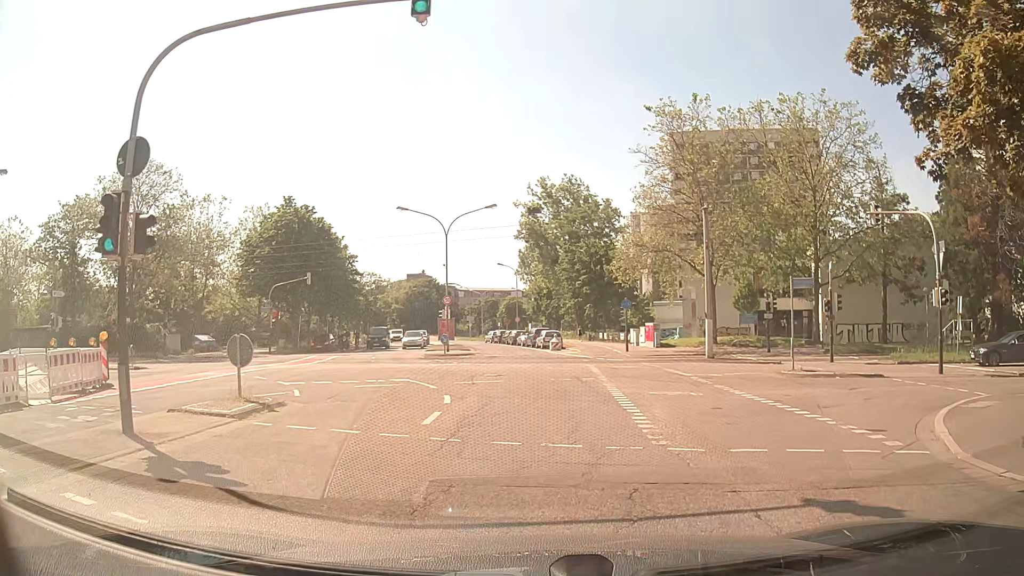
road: residential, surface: asphalt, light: Day
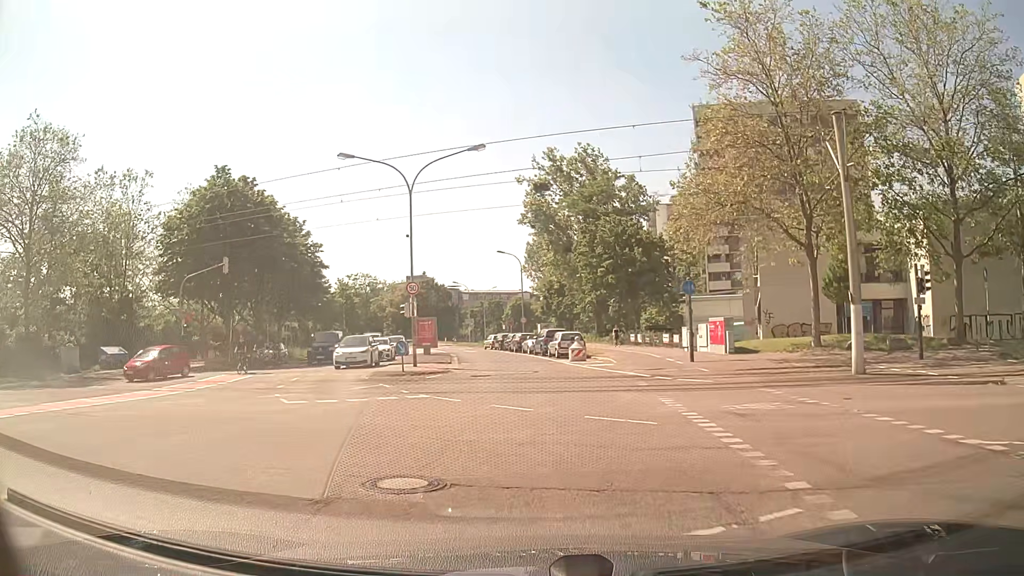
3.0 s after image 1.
(-0.2, +16.1) m; 0°
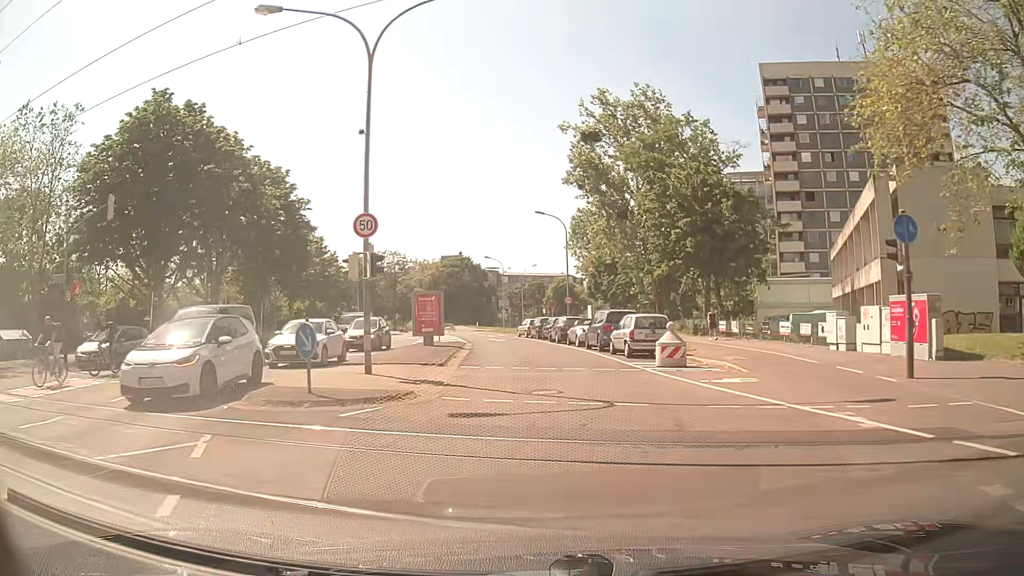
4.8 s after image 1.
(-0.5, +14.4) m; -5°
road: tertiary
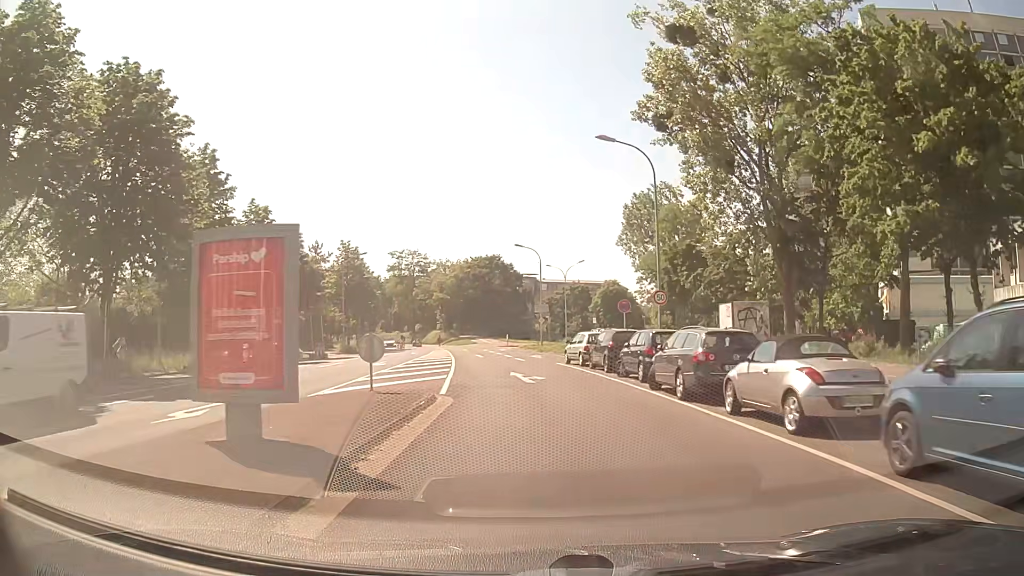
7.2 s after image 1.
(-0.5, +23.4) m; -2°
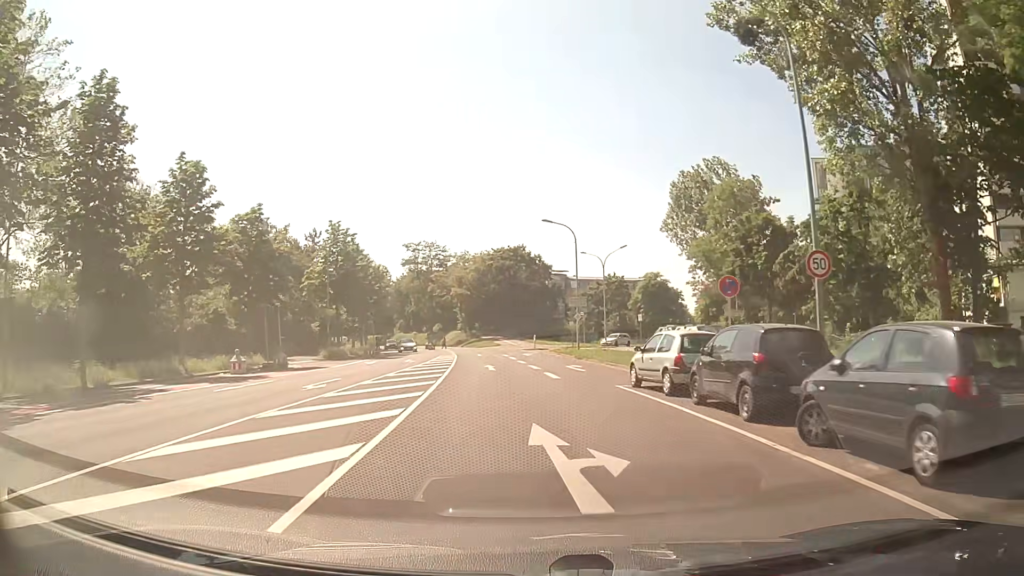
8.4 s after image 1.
(-0.3, +13.4) m; -3°
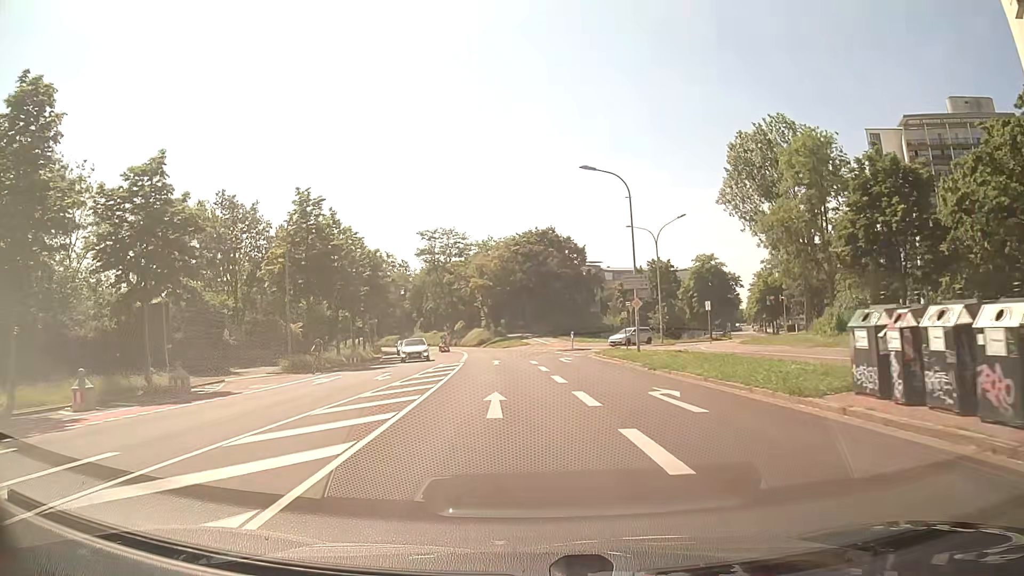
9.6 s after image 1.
(-0.3, +14.4) m; -2°
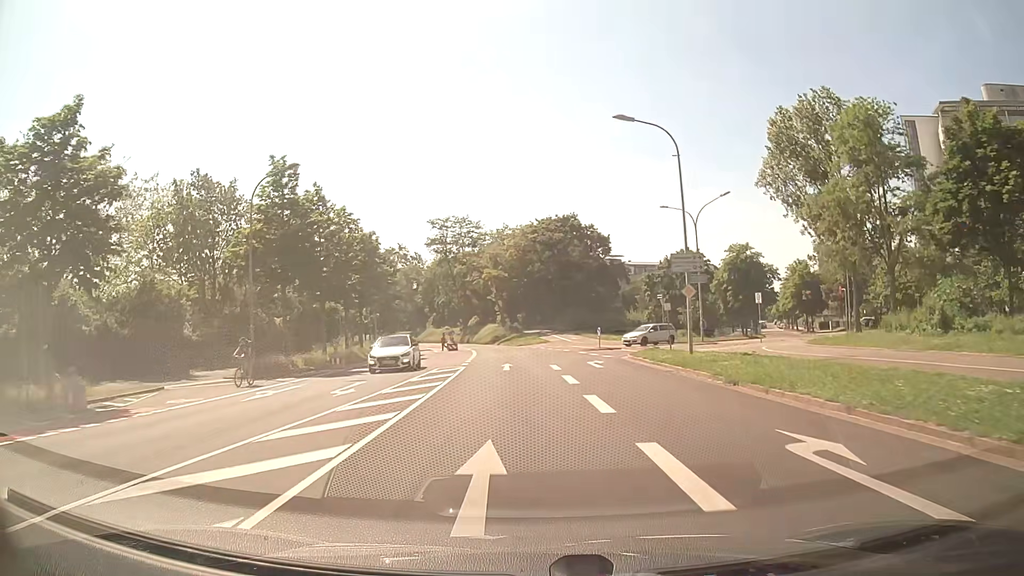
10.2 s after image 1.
(-0.1, +7.4) m; -1°
